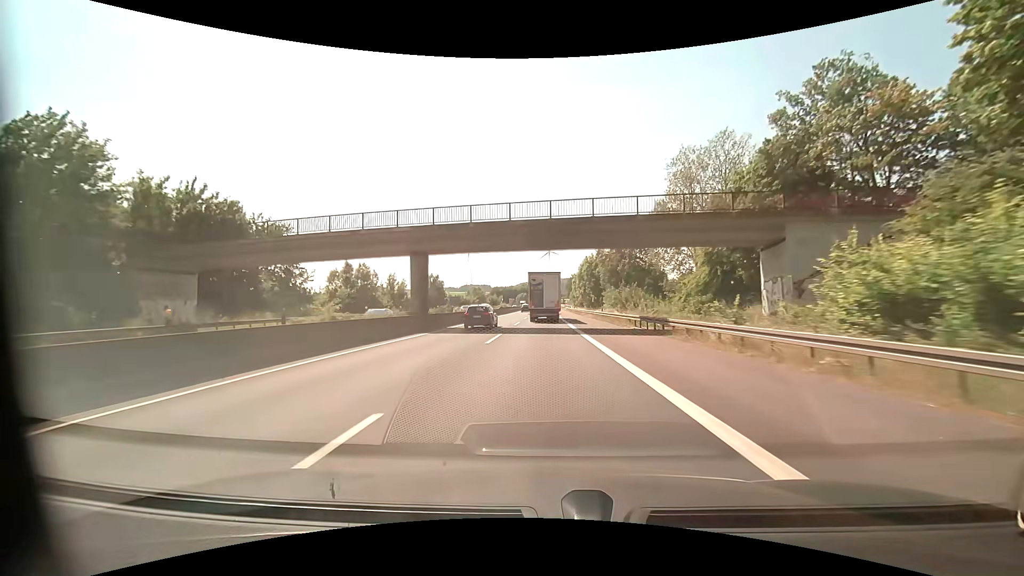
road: motorway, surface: asphalt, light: Day
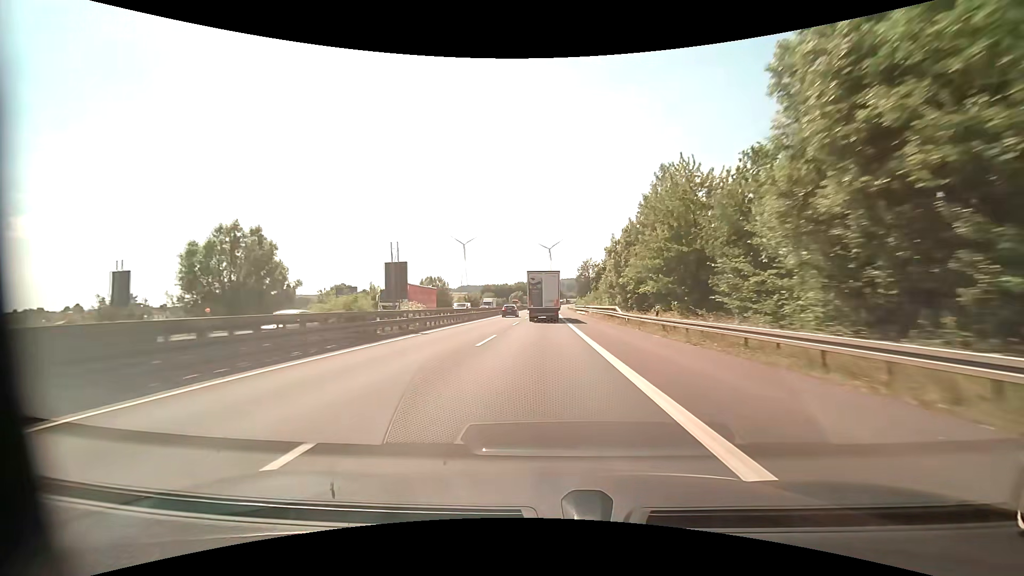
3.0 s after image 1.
(0.0, +73.2) m; 0°
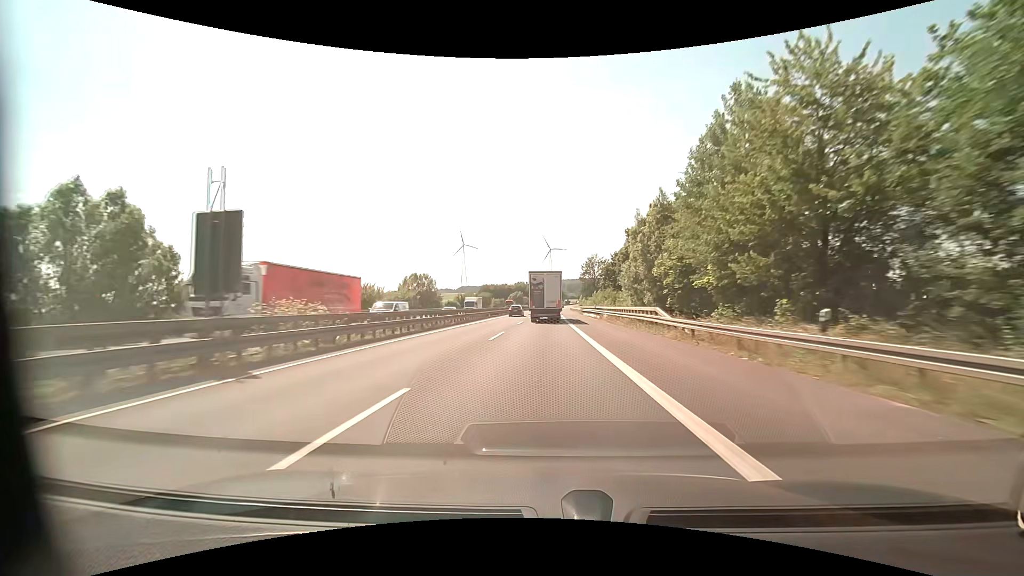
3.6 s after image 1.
(0.0, +14.8) m; 0°
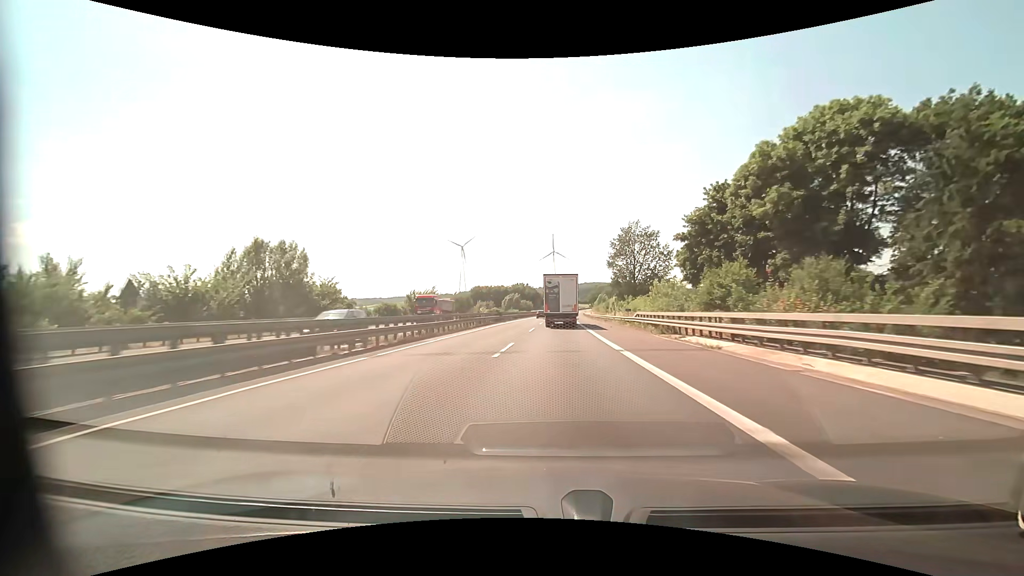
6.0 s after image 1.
(-0.1, +59.4) m; 0°
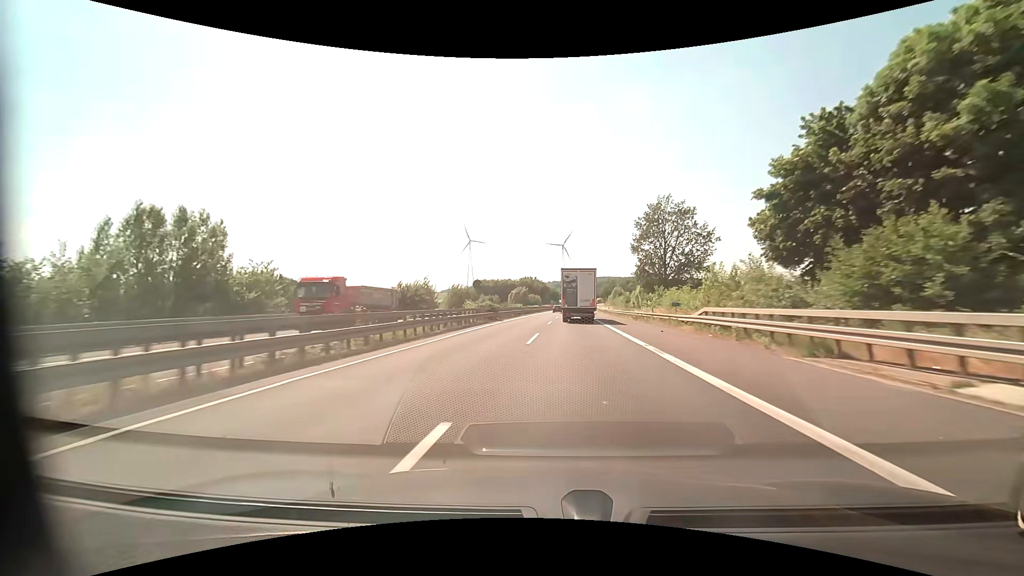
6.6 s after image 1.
(-0.1, +14.9) m; -1°
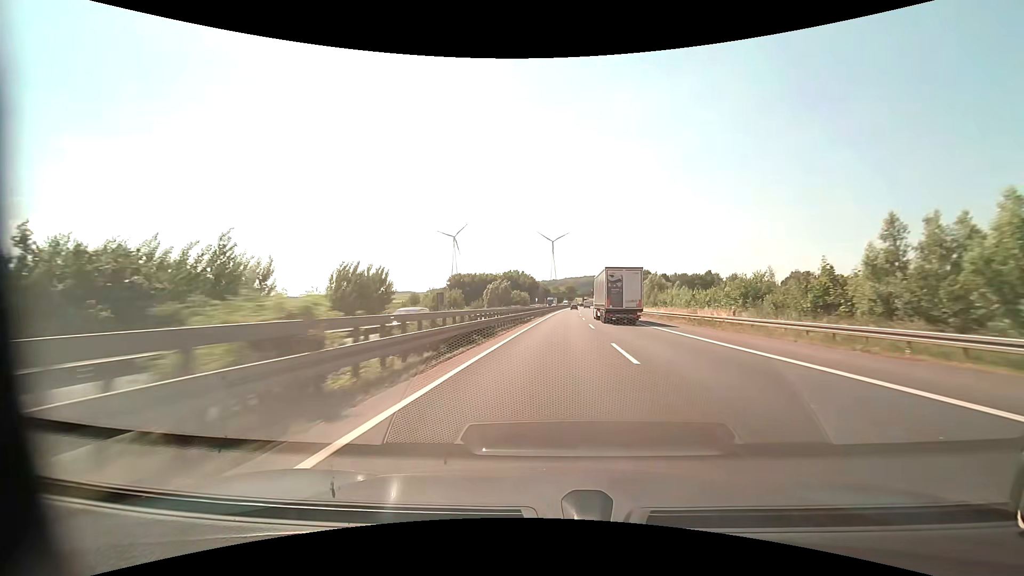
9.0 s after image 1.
(-0.5, +59.9) m; +1°
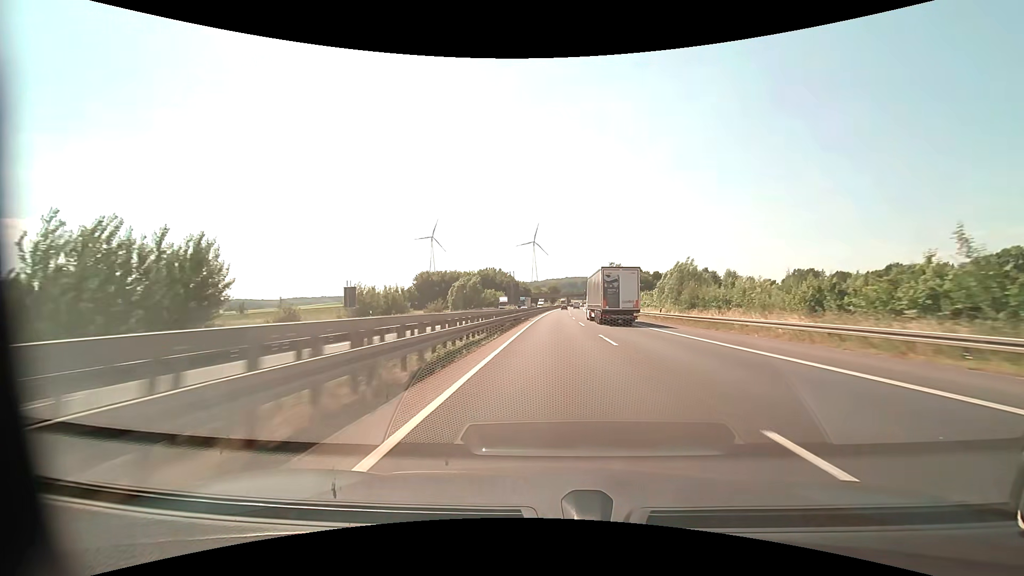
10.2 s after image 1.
(+0.5, +30.2) m; +2°
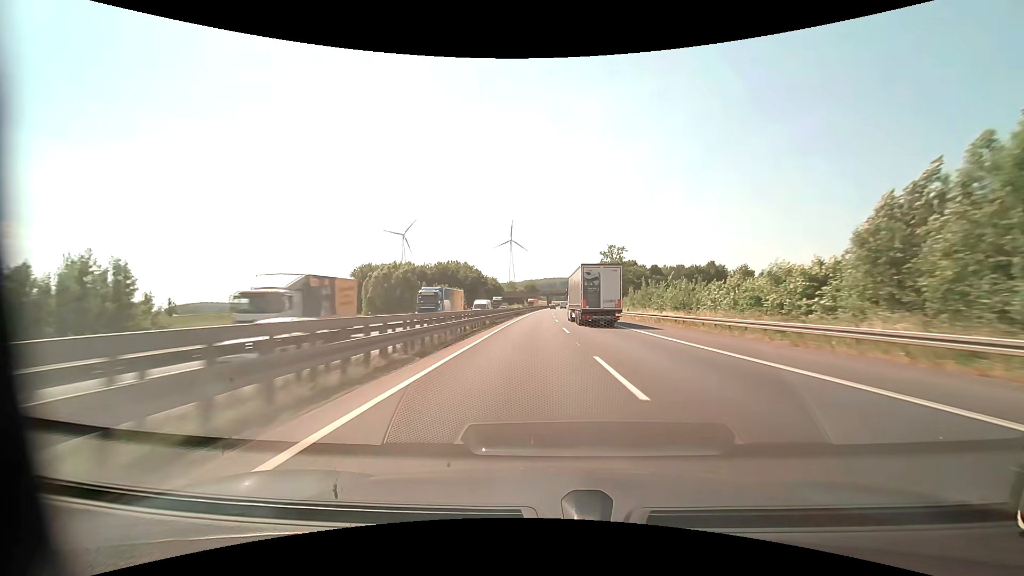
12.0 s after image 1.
(+1.3, +46.4) m; +3°
(0, +10) (0, +20) (0, +30) (0, +40) (0, +50) (0, +60) (0, +70) (0, +80) (0, +90) (0, +100) m
